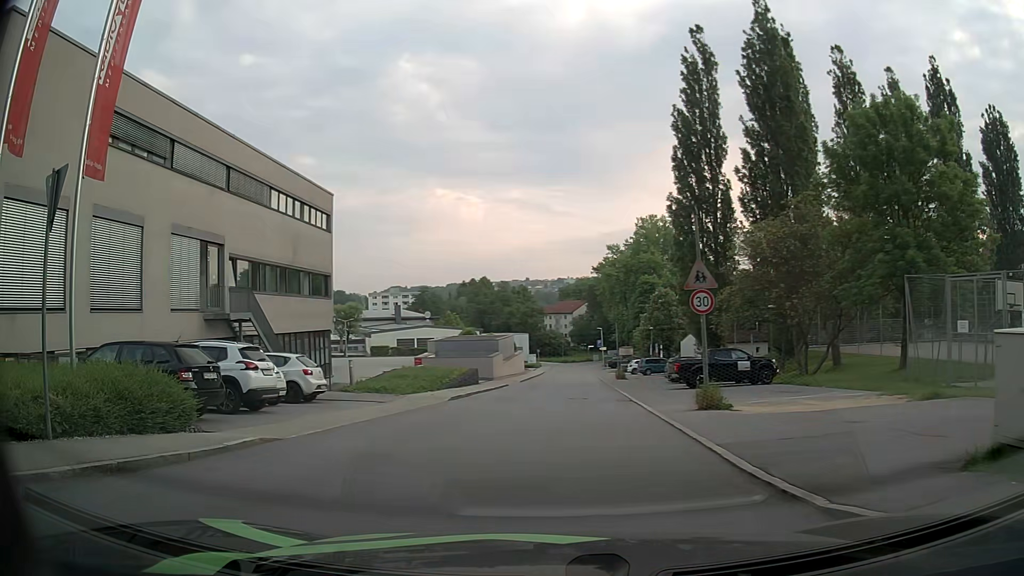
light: Day
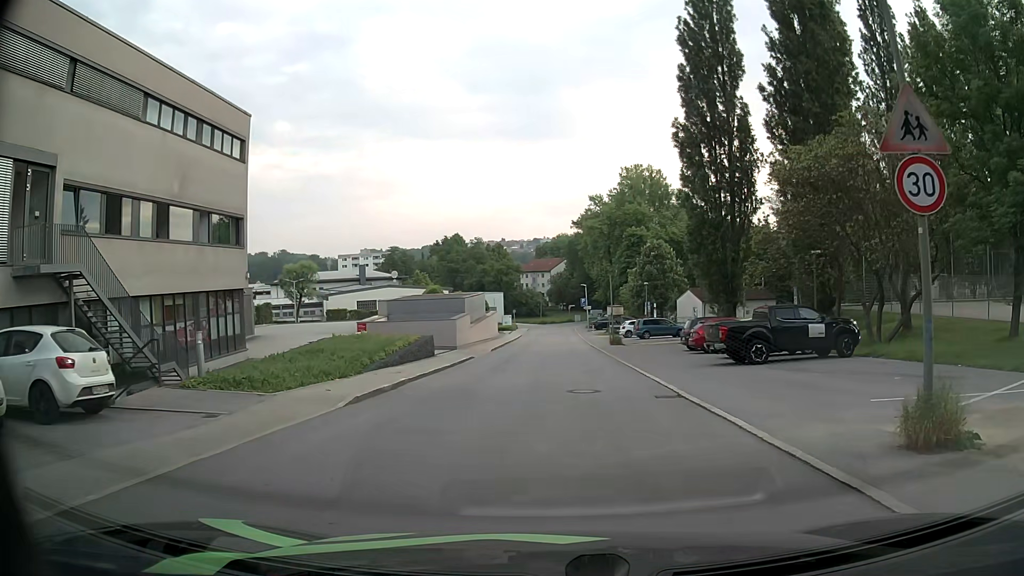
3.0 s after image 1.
(-0.4, +10.6) m; +1°
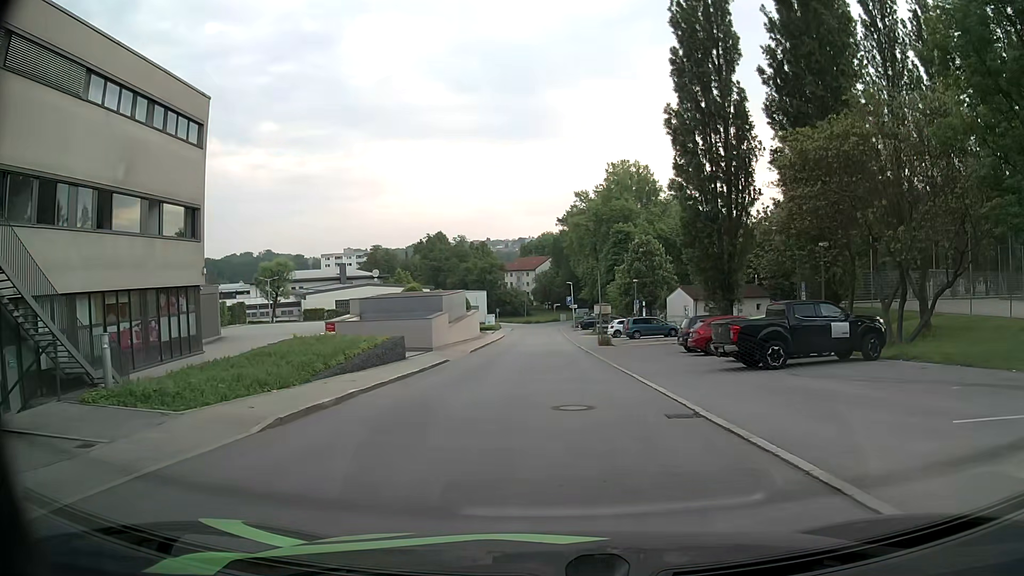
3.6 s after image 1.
(0.0, +3.1) m; +1°
(0, +10) (0, +20) (0, +30) (0, +40) (0, +50) (0, +60) (0, +70) (0, +80) (-1, +90) (-4, +99) m
